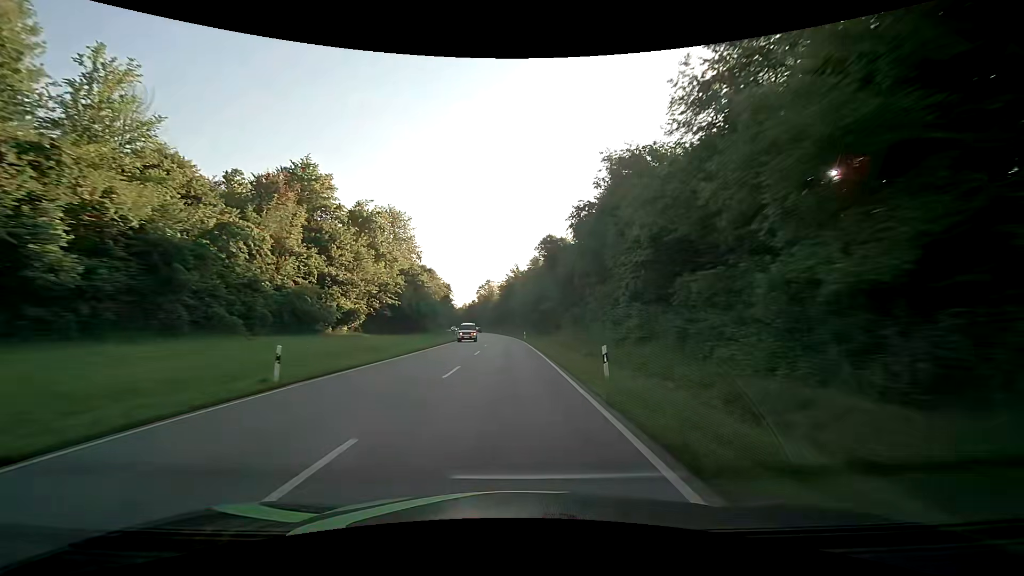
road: secondary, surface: asphalt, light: Day
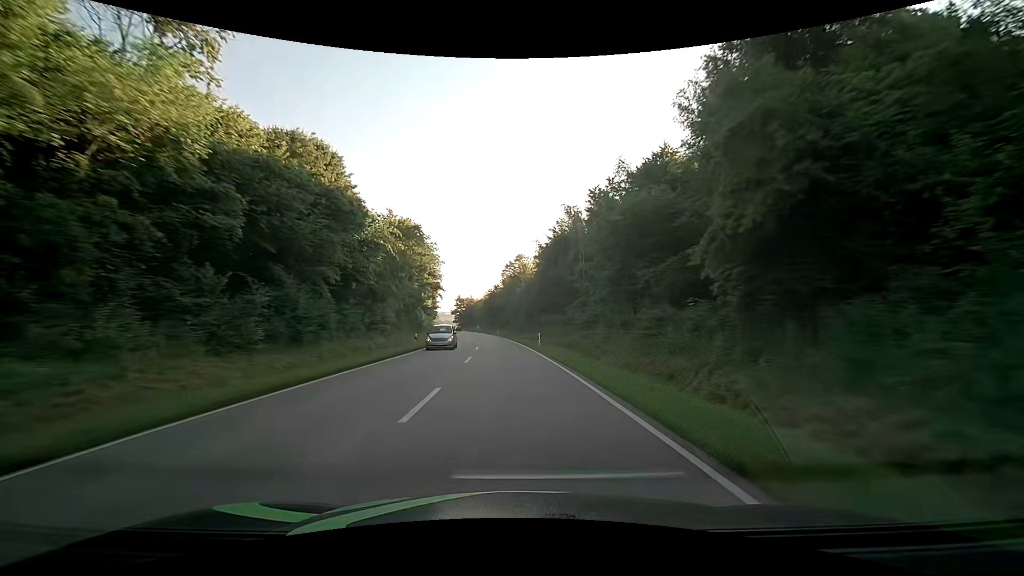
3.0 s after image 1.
(-2.7, +79.0) m; -4°
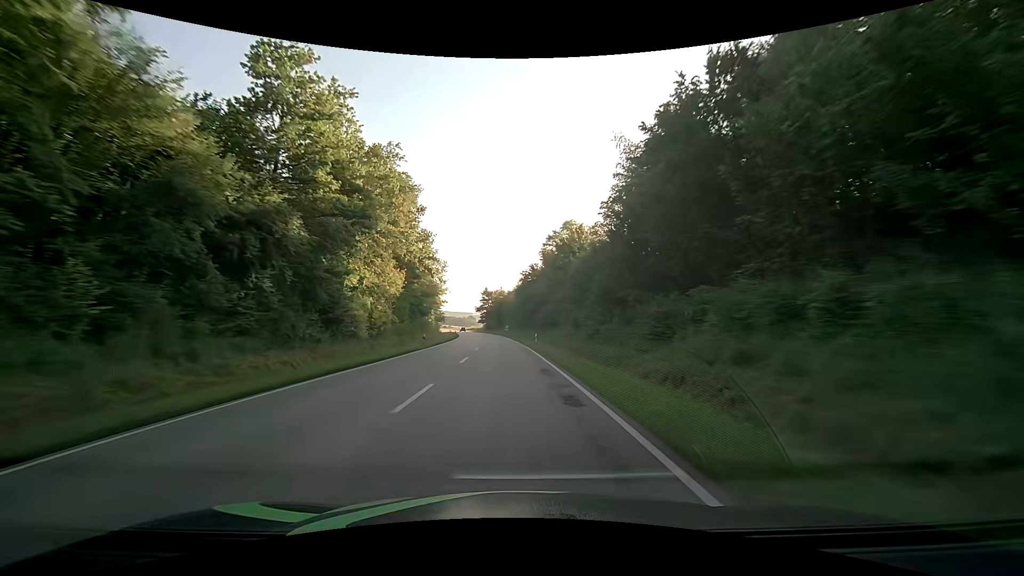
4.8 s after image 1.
(-1.6, +47.4) m; -4°
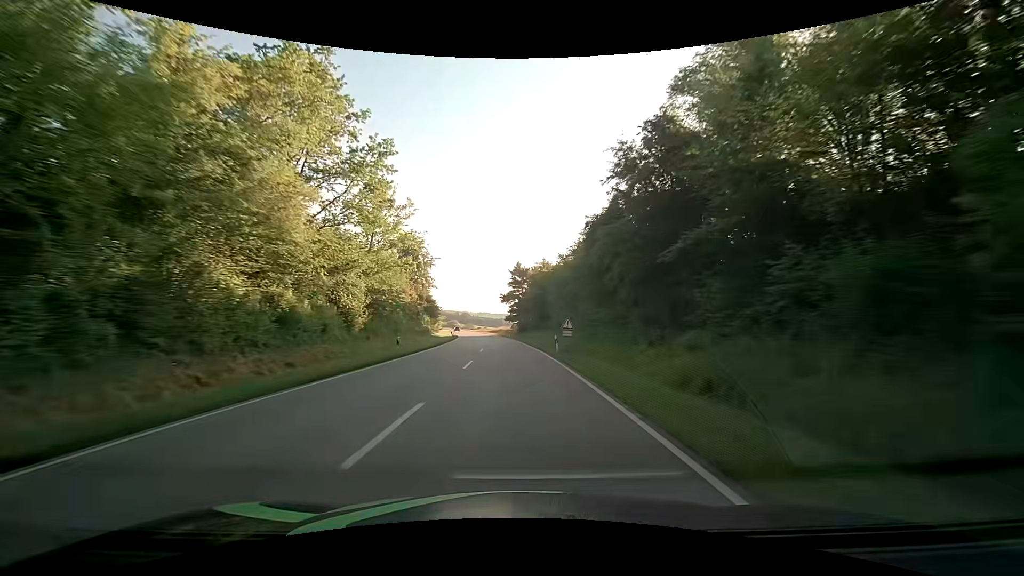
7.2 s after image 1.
(-3.0, +63.2) m; -5°
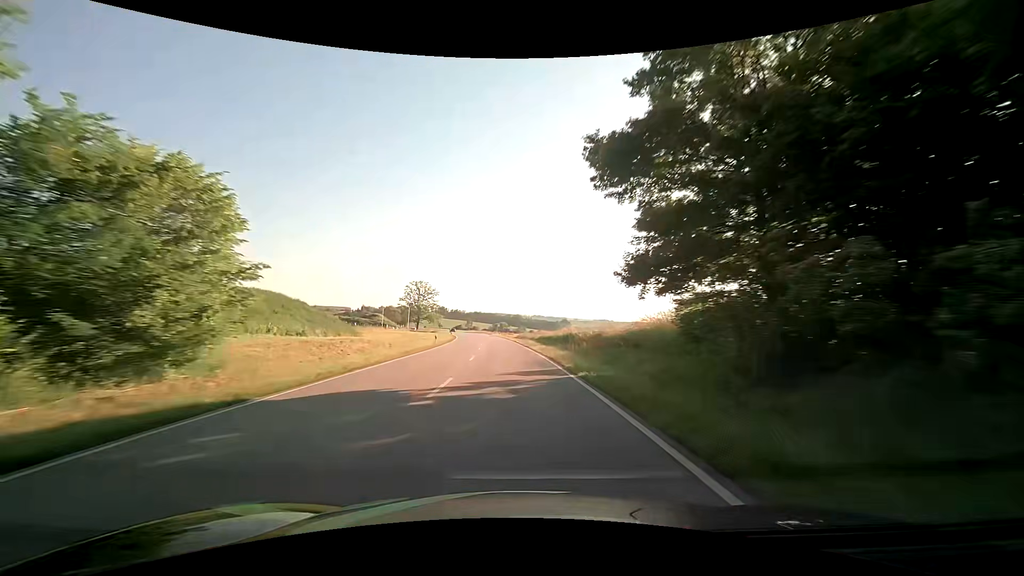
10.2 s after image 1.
(-3.8, +78.9) m; -6°
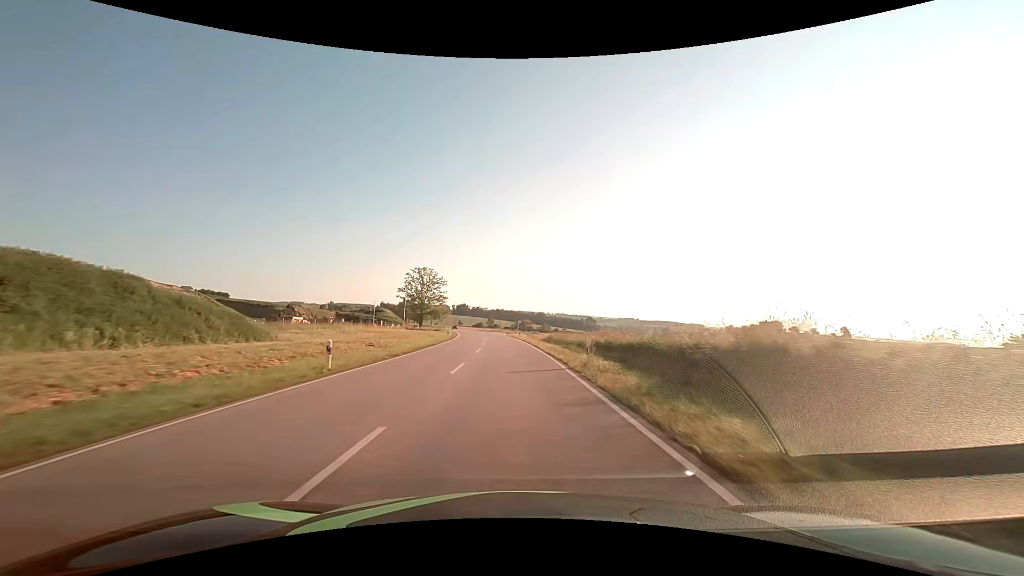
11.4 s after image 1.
(-0.8, +31.6) m; -3°
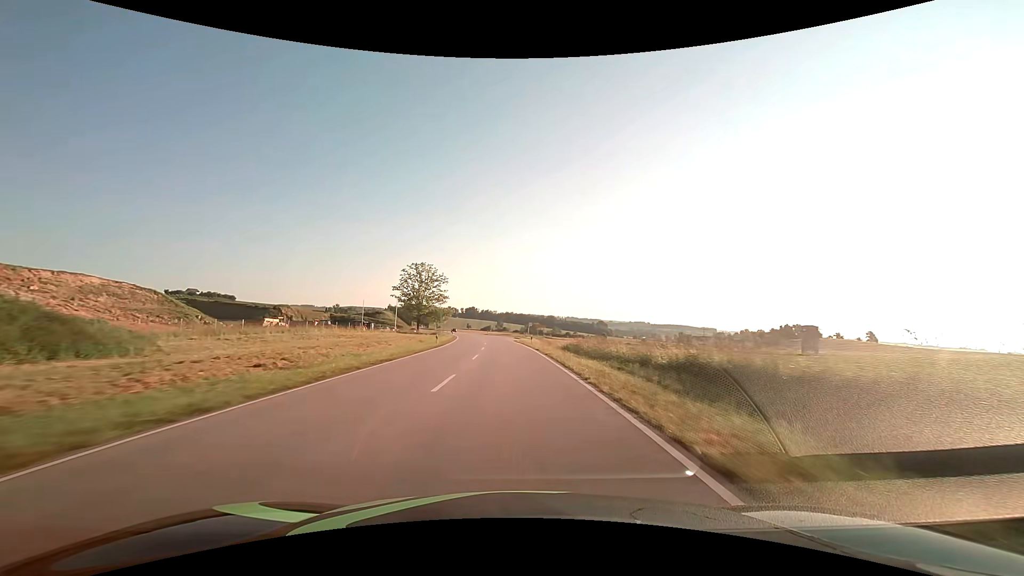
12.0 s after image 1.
(-0.1, +15.8) m; -1°
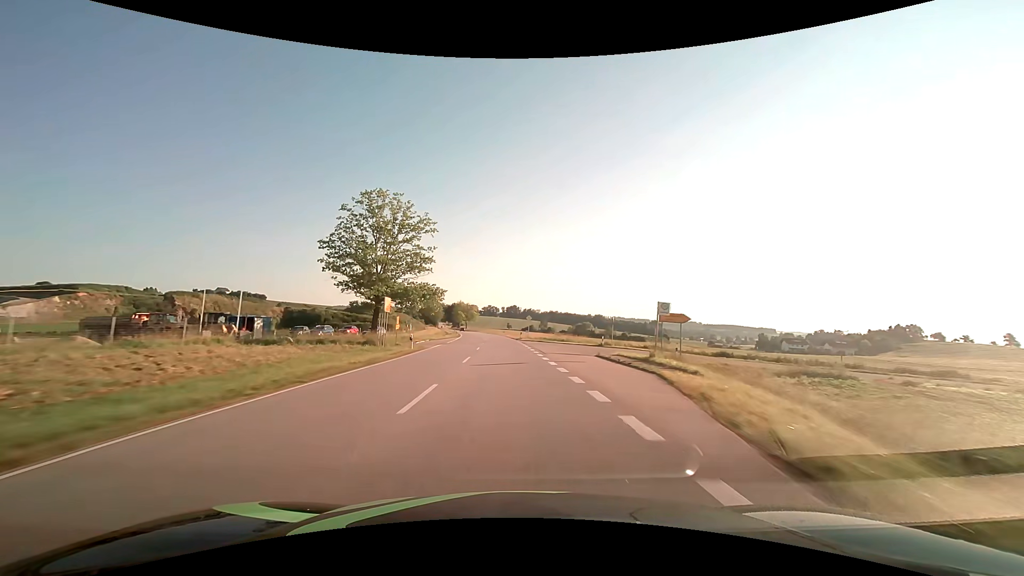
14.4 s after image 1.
(-2.5, +63.1) m; -5°
(0, +10) (0, +20) (-1, +30) (-1, +40) (-2, +50) (-2, +60) (-3, +70) (-4, +80) (-5, +90) (-6, +100) m
